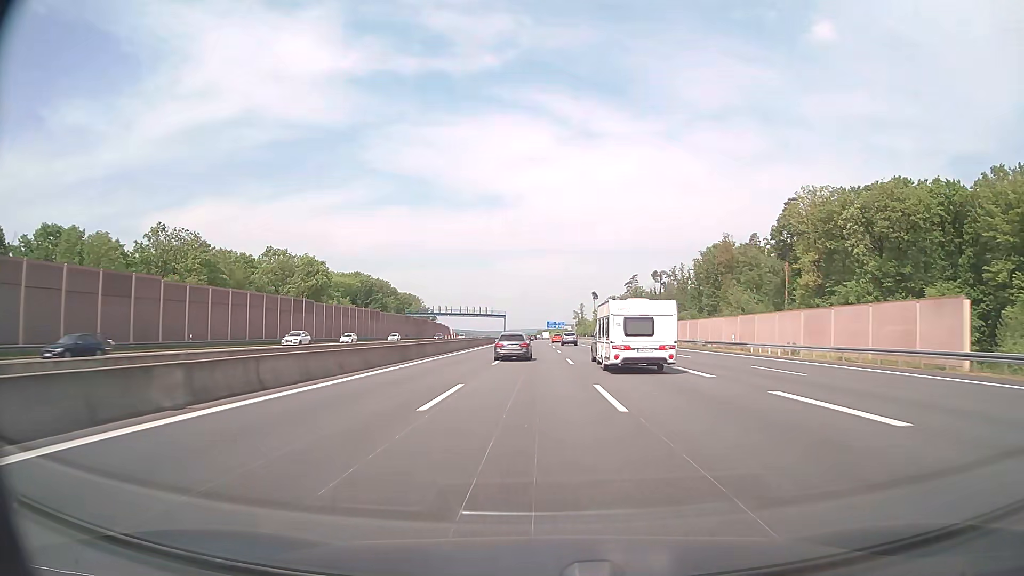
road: motorway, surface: asphalt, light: Day
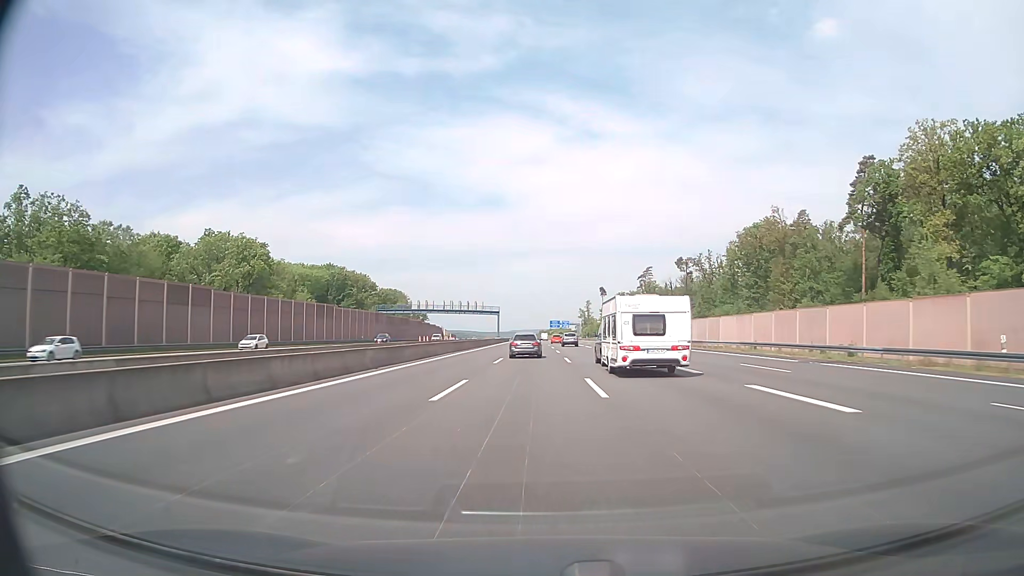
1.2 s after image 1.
(0.0, +34.3) m; 0°
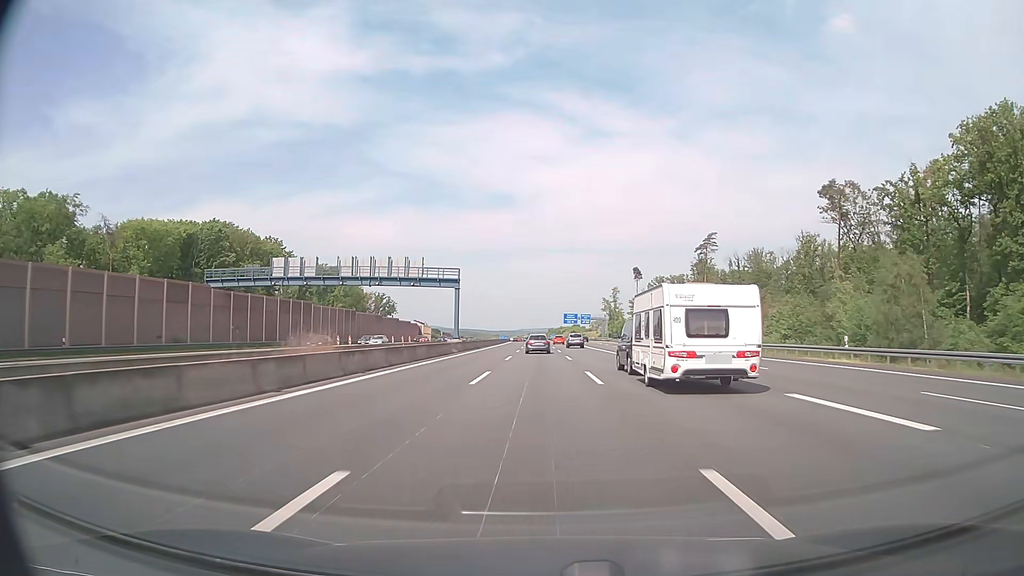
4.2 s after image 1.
(-0.9, +85.8) m; -1°
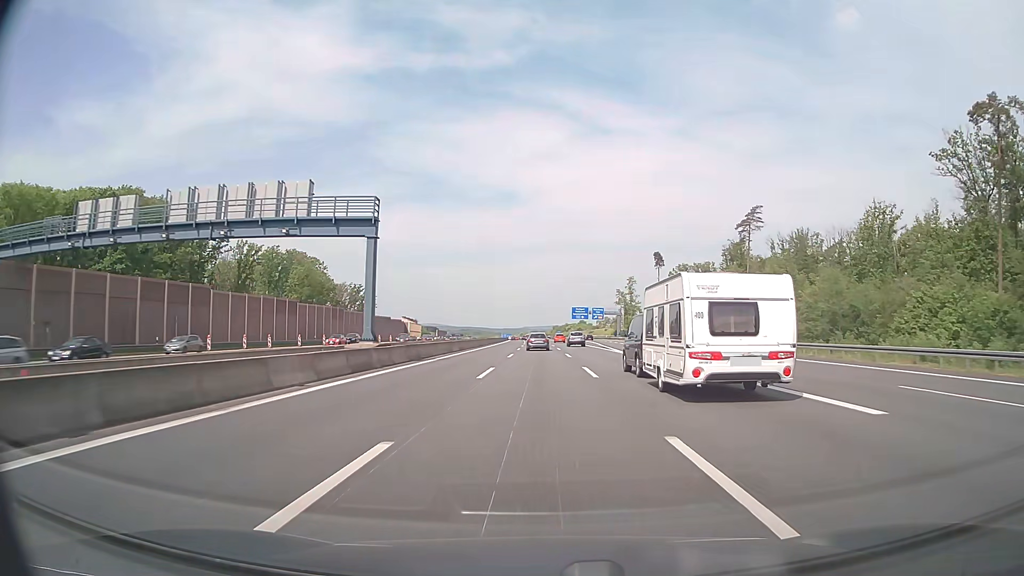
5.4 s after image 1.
(0.0, +34.4) m; 0°
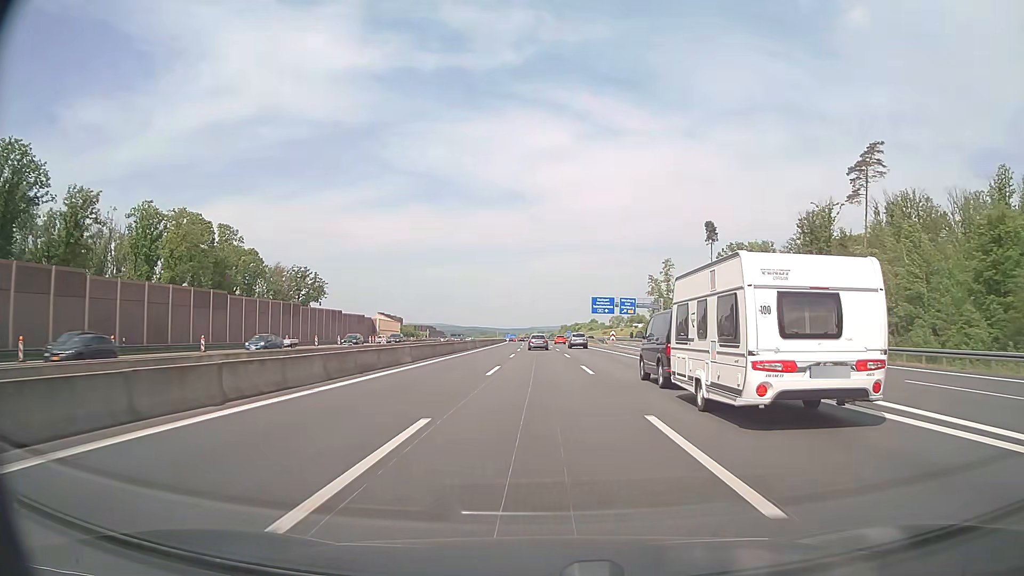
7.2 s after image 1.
(-0.2, +51.9) m; -1°
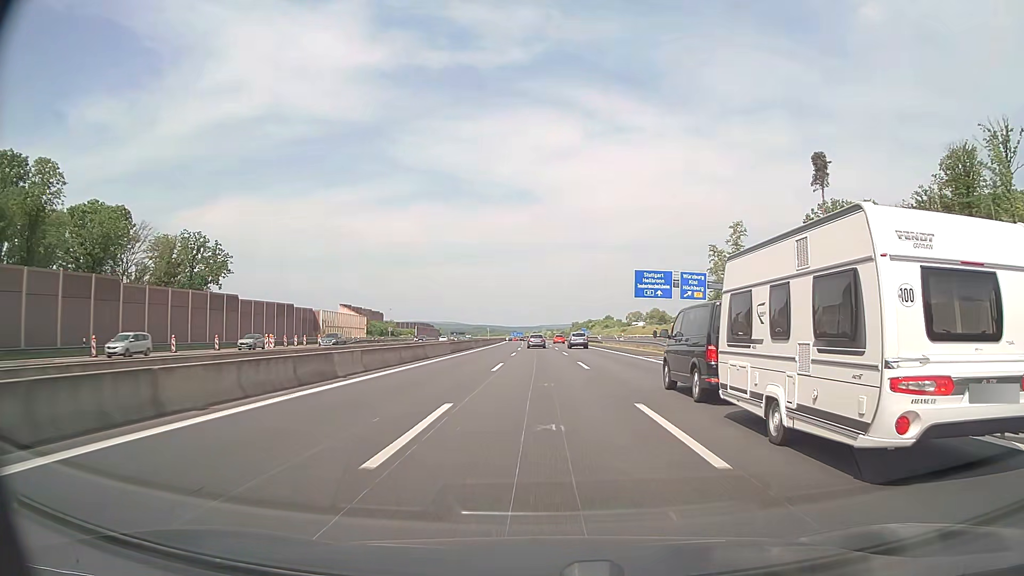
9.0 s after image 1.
(-0.3, +52.1) m; -1°
(0, +10) (0, +20) (0, +30) (0, +40) (0, +50) (-1, +60) (-1, +70) (-1, +80) (-1, +90) (-2, +100) m
